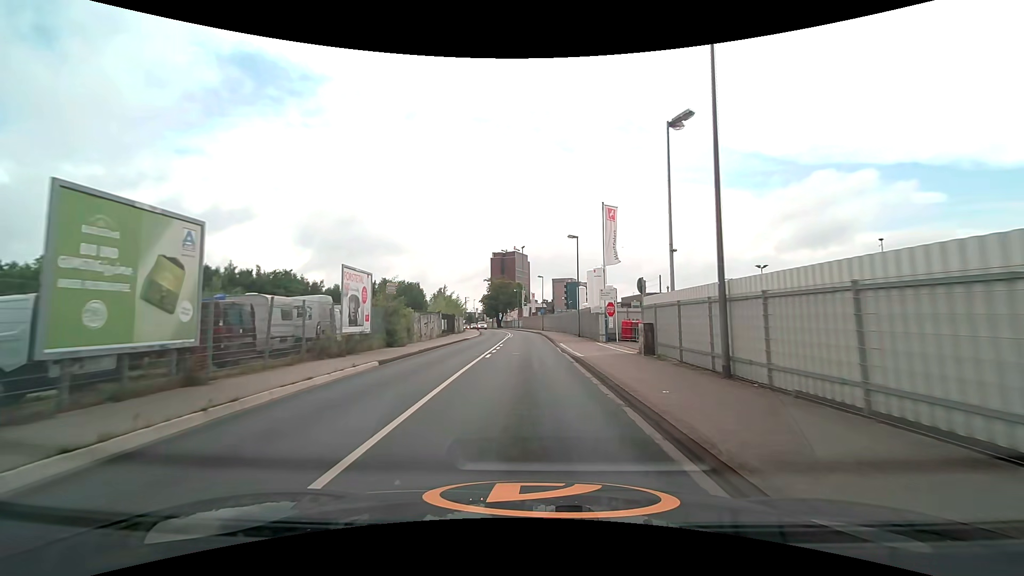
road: unclassified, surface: asphalt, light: Day
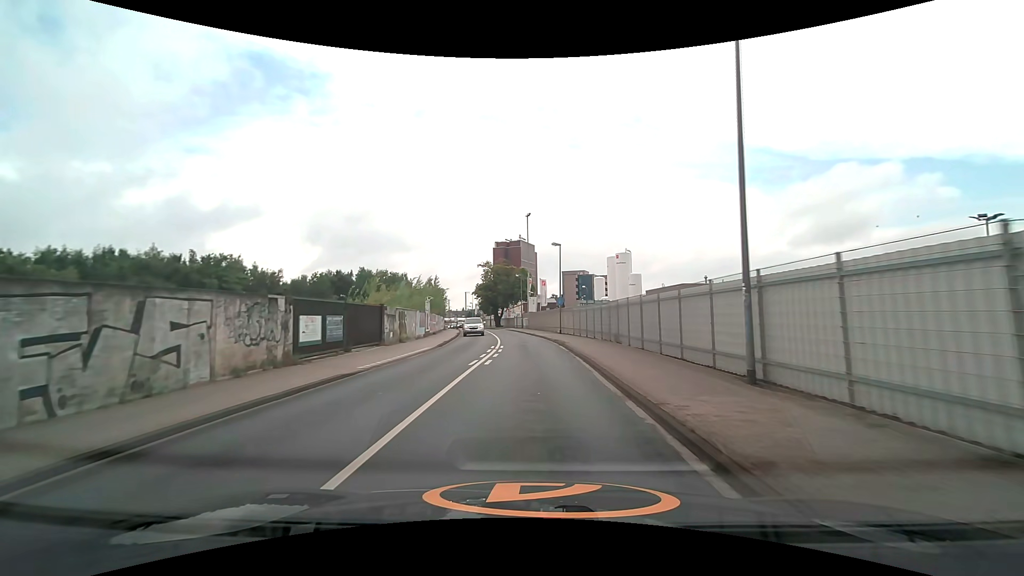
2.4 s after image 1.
(-0.2, +28.8) m; -1°
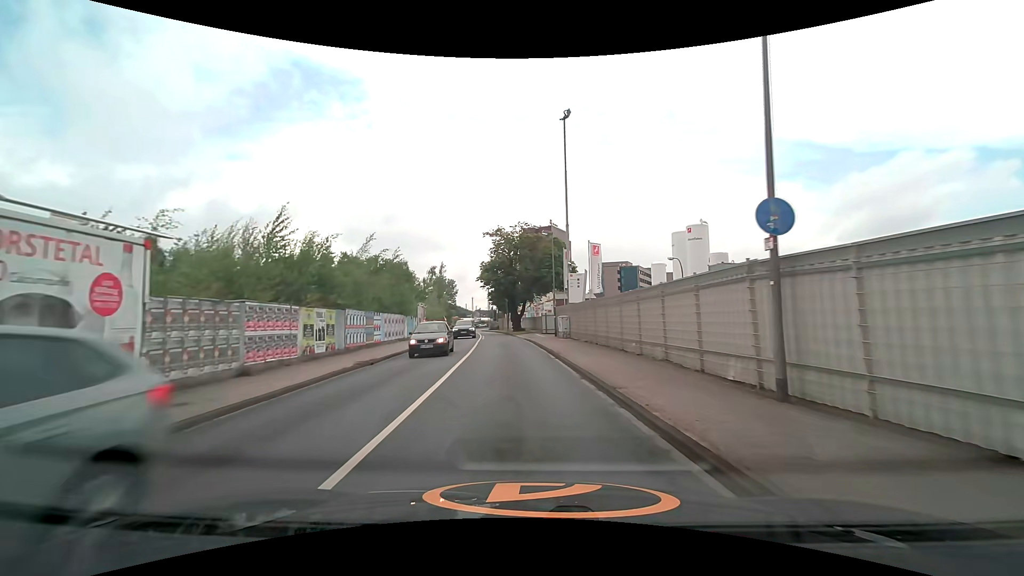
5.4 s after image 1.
(-0.4, +35.2) m; -3°
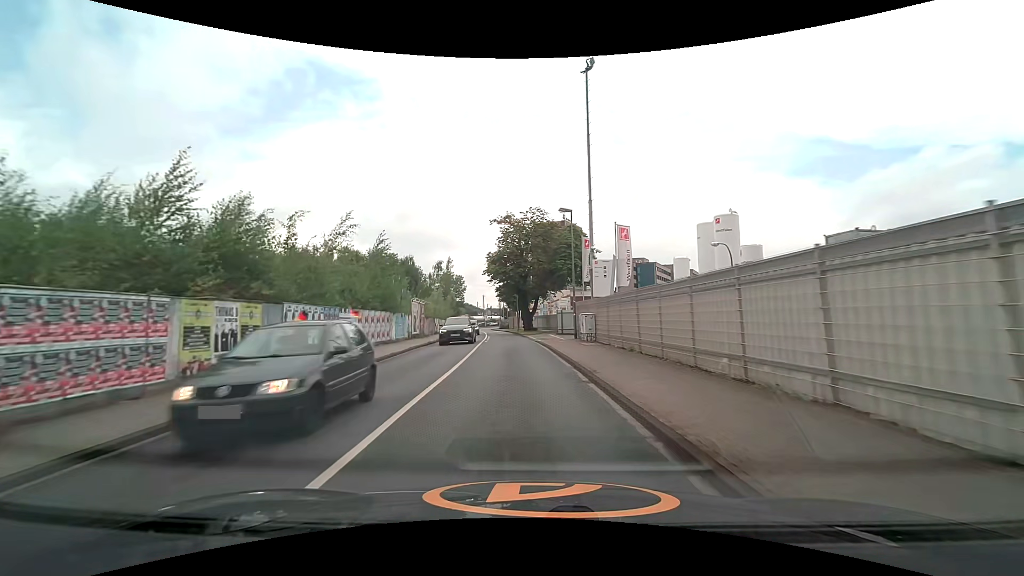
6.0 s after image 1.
(-0.1, +7.0) m; -2°
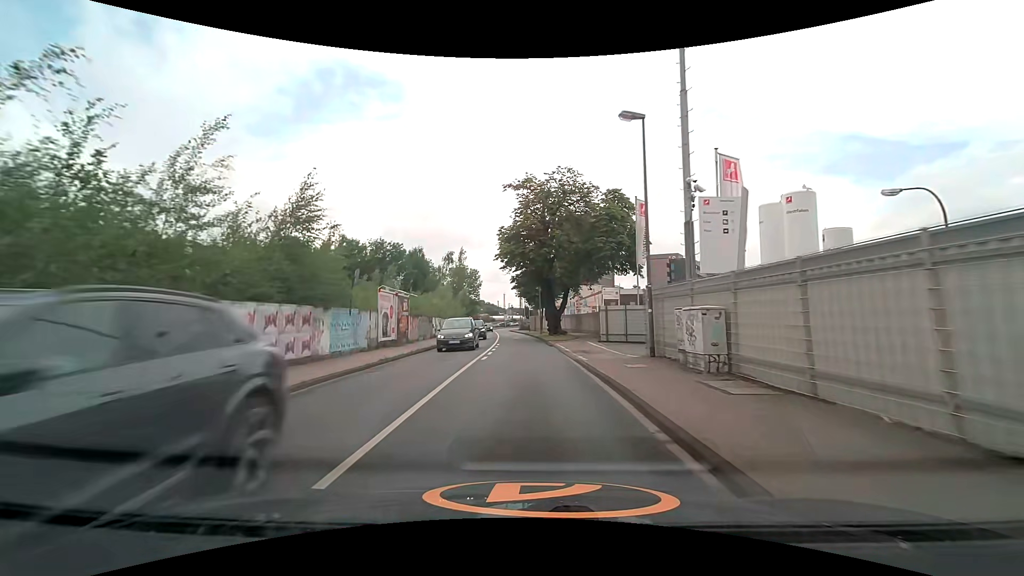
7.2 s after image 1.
(-0.3, +14.1) m; -2°
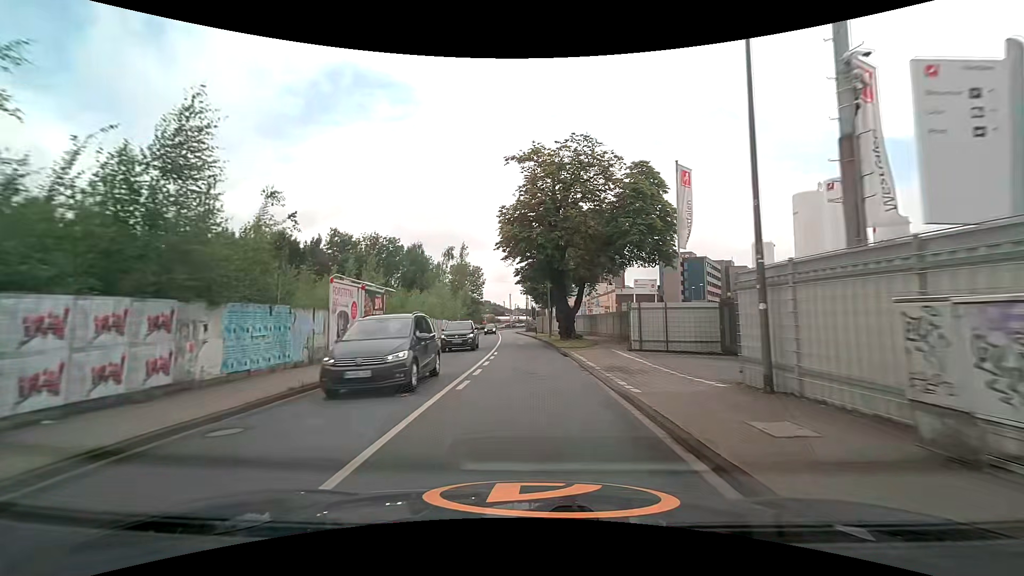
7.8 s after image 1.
(-0.1, +7.1) m; -1°
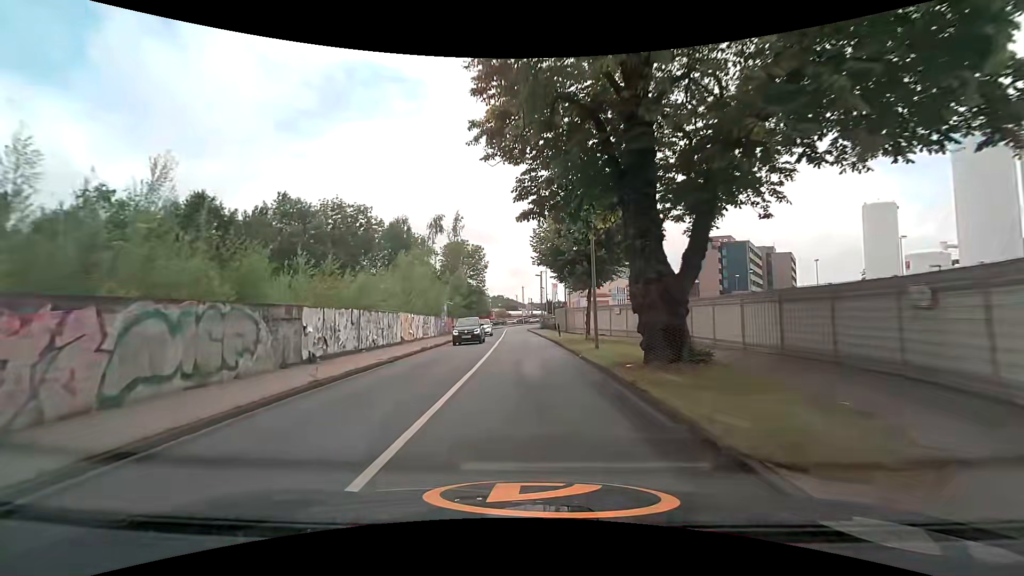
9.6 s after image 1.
(-0.3, +21.7) m; -1°
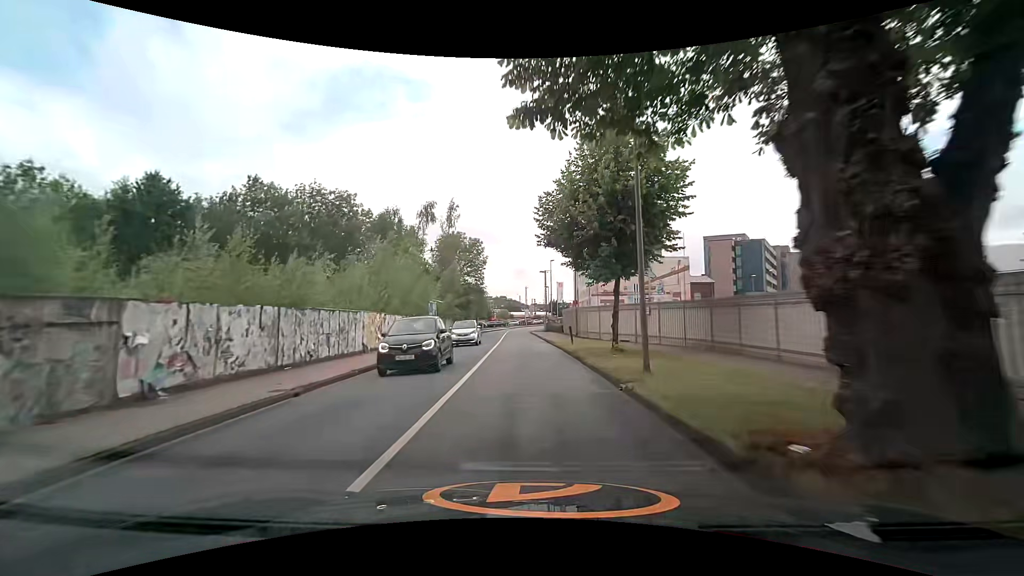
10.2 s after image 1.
(0.0, +7.4) m; 0°
(0, +10) (0, +20) (0, +30) (-1, +40) (-1, +50) (-1, +60) (-2, +70) (-2, +80) (-2, +90) (-1, +100) m
